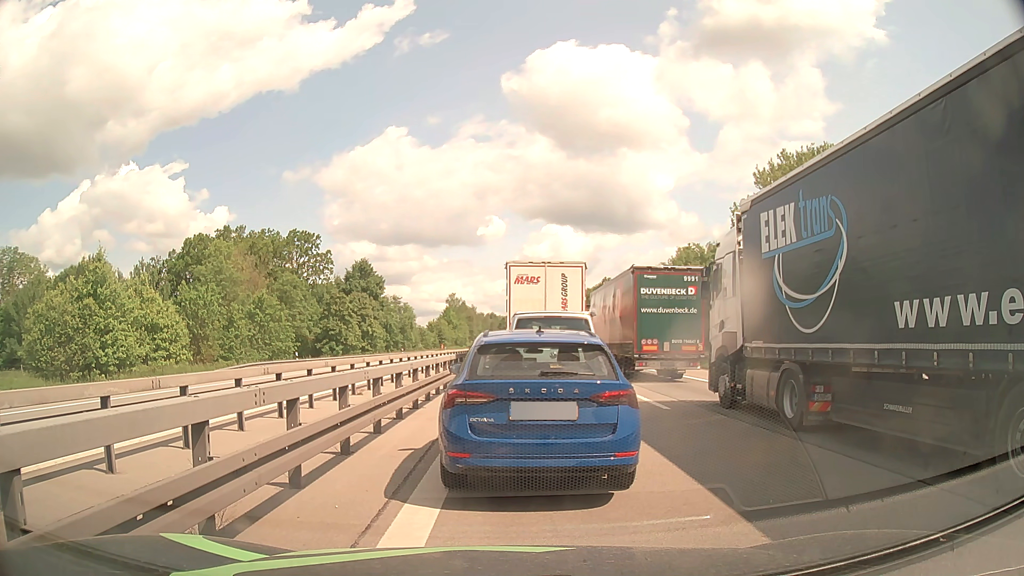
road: motorway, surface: asphalt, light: Day
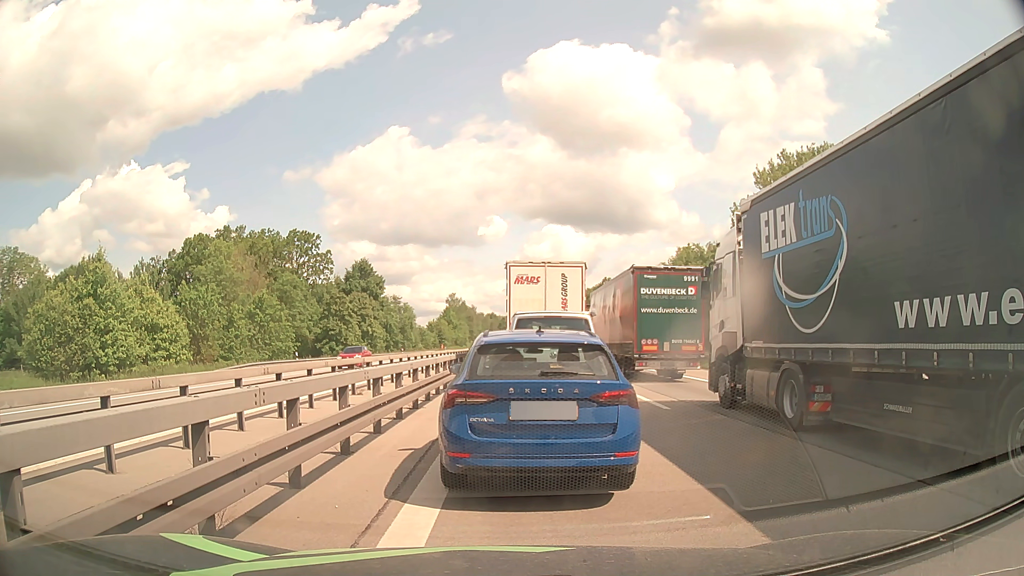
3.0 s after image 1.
(0.0, 0.0) m; 0°
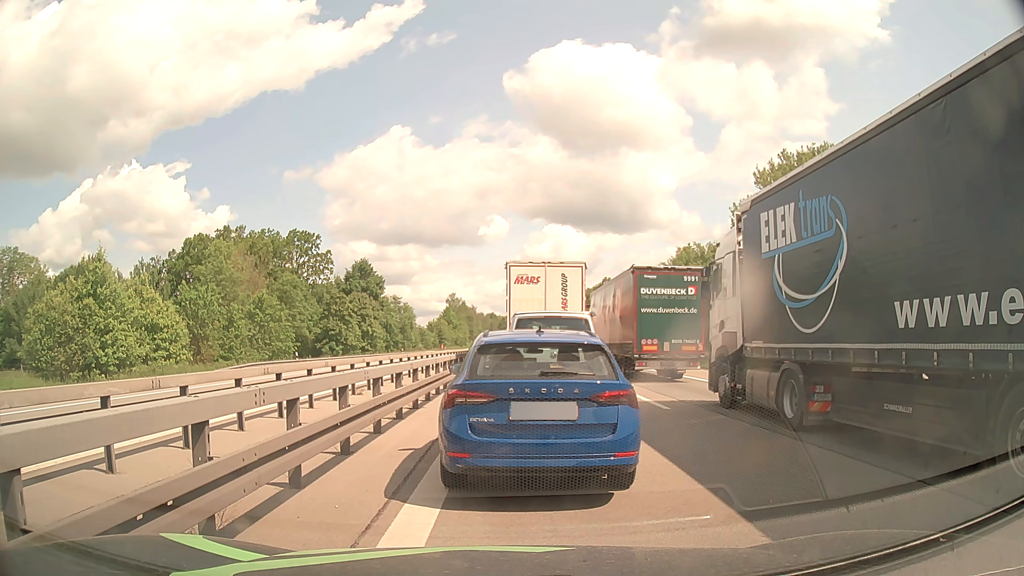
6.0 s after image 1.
(0.0, 0.0) m; 0°
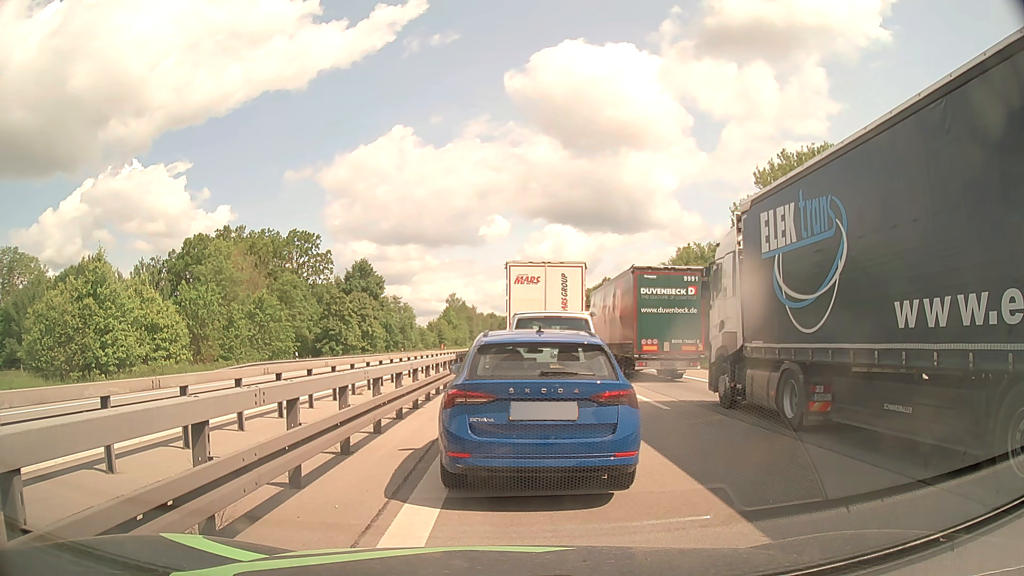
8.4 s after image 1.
(0.0, 0.0) m; 0°
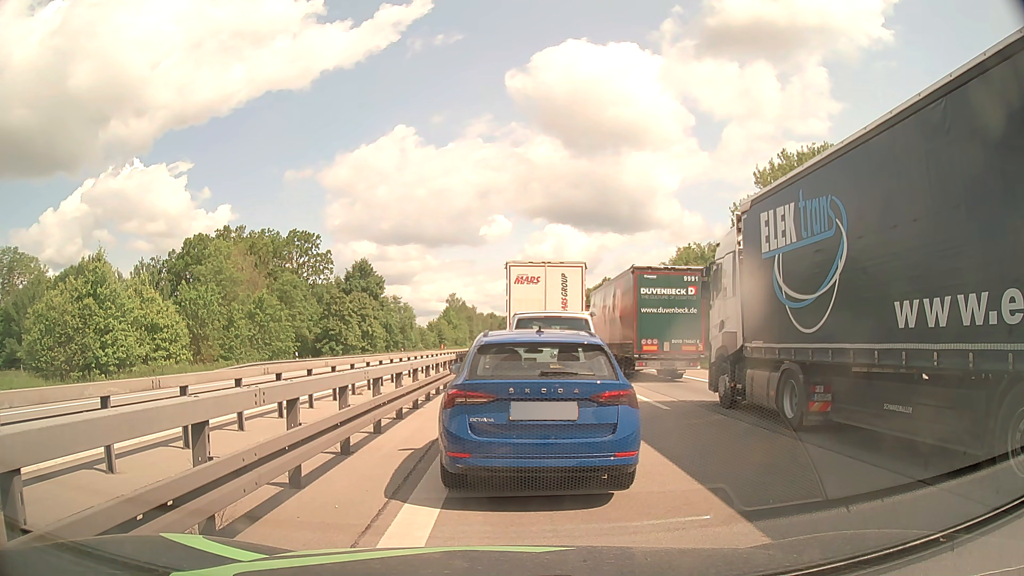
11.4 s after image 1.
(0.0, 0.0) m; 0°
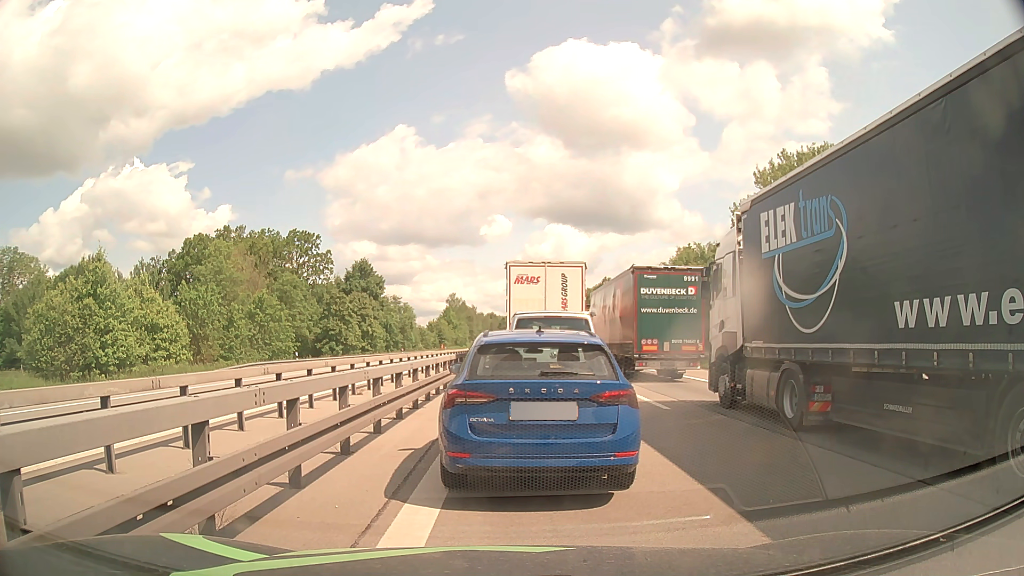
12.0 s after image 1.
(0.0, 0.0) m; 0°
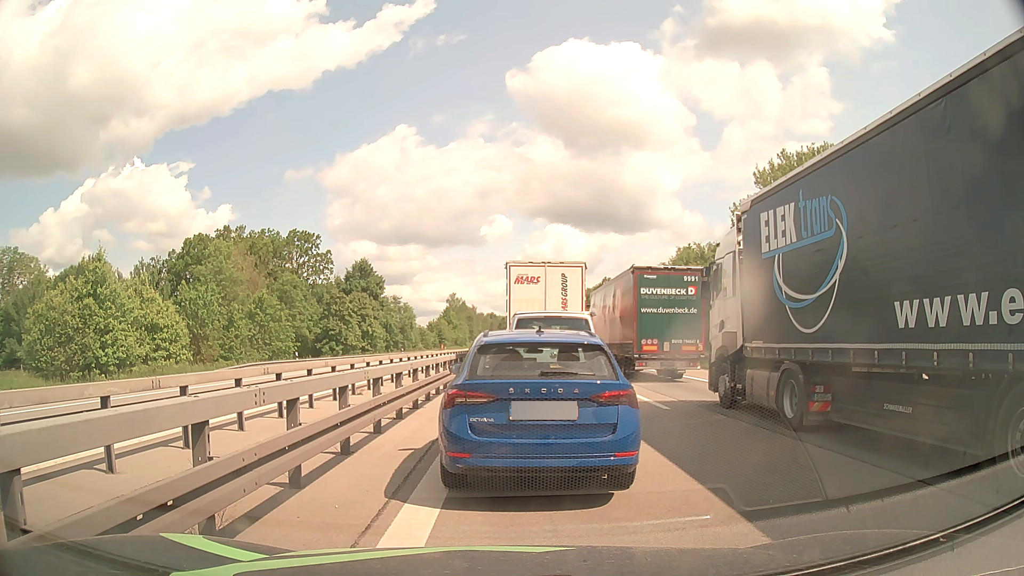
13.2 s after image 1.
(0.0, 0.0) m; 0°
